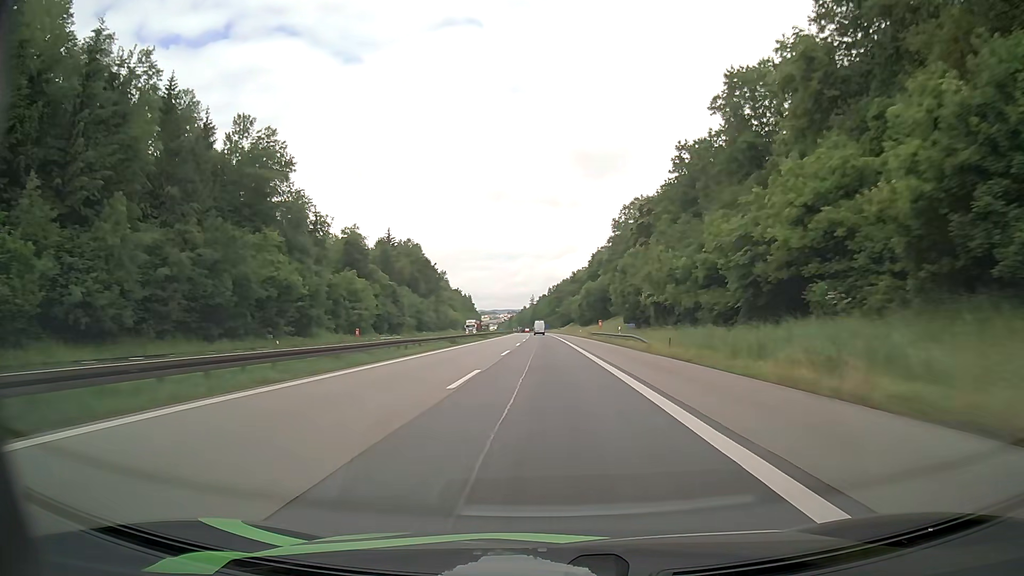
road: motorway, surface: asphalt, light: Day
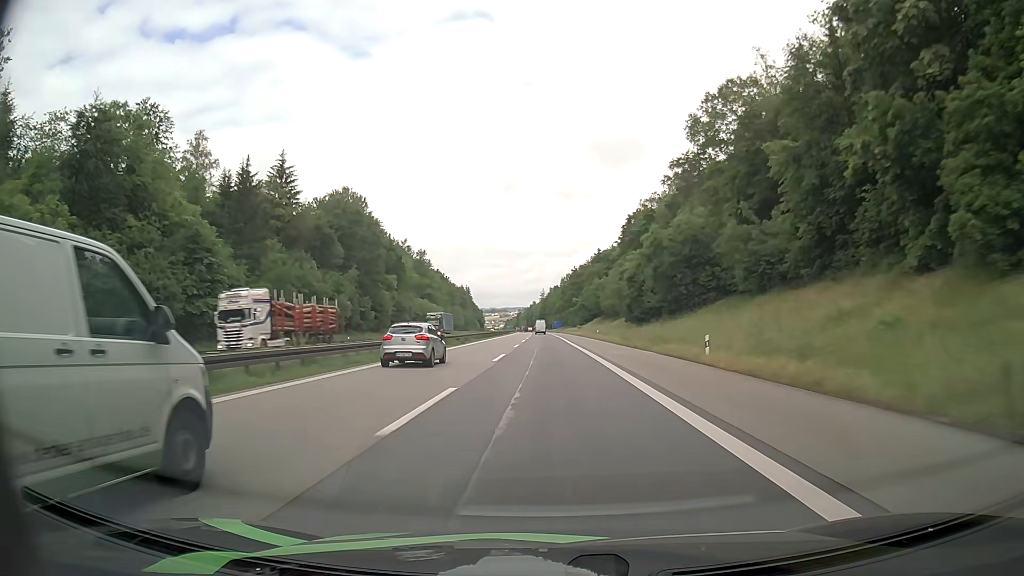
(-0.6, +78.3) m; -1°
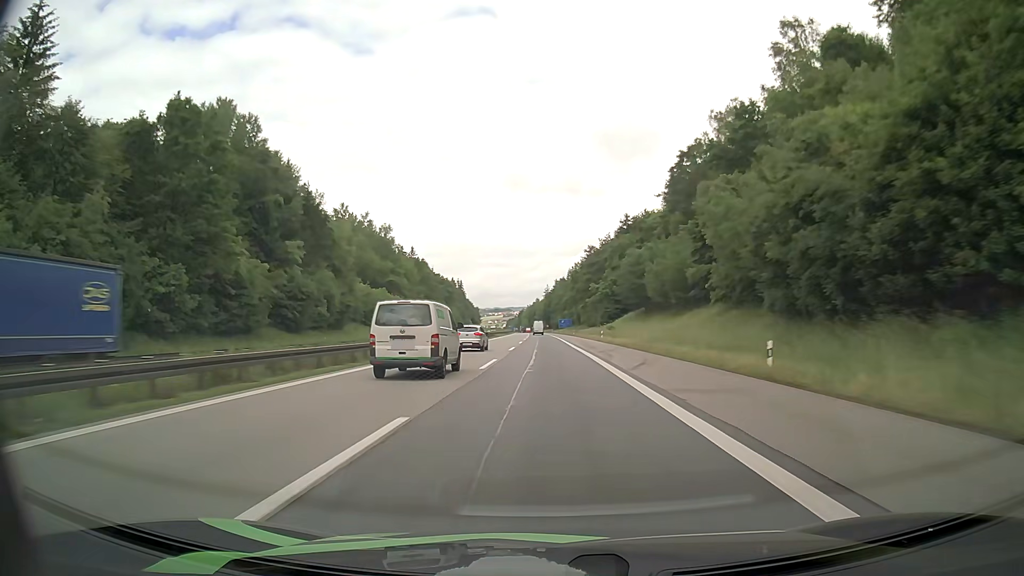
(-0.3, +58.6) m; 0°
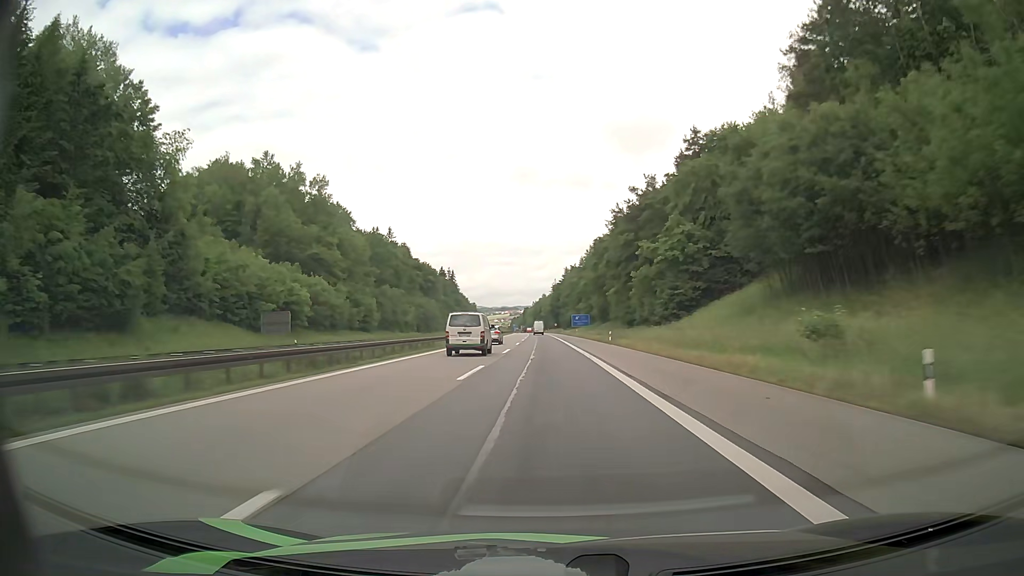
(-0.4, +58.7) m; -1°
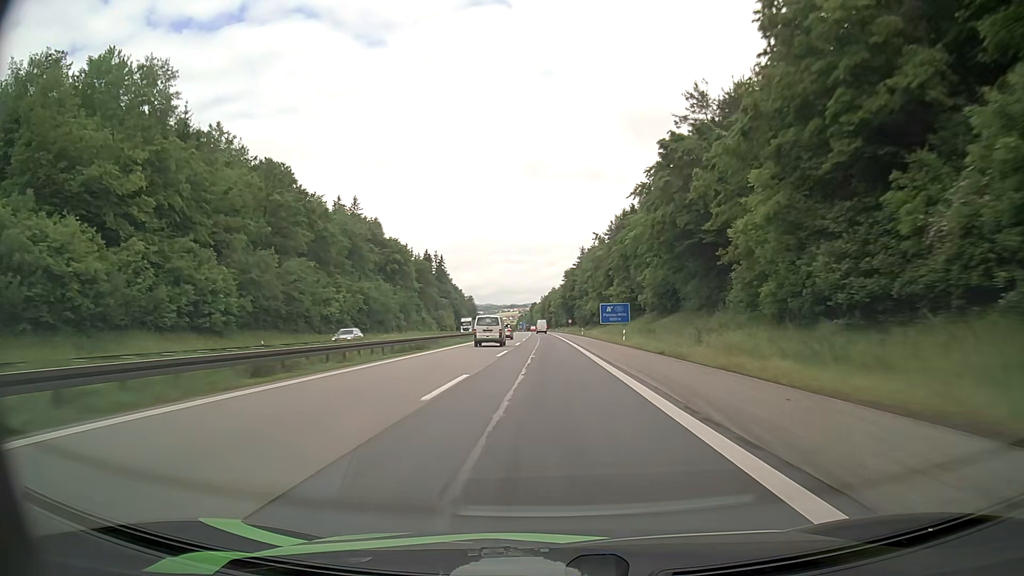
(-0.4, +58.7) m; -1°
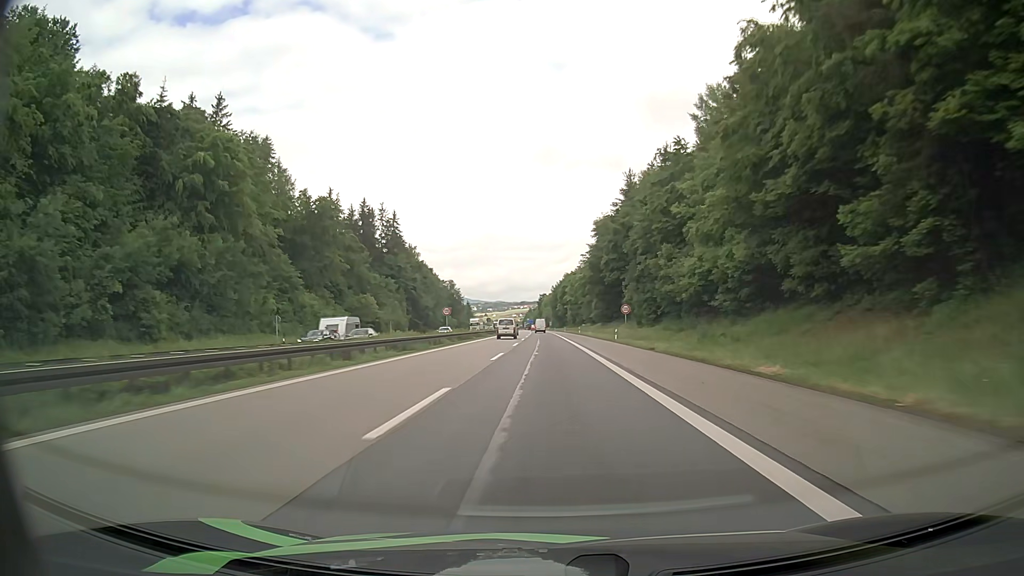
(-0.3, +93.9) m; -1°
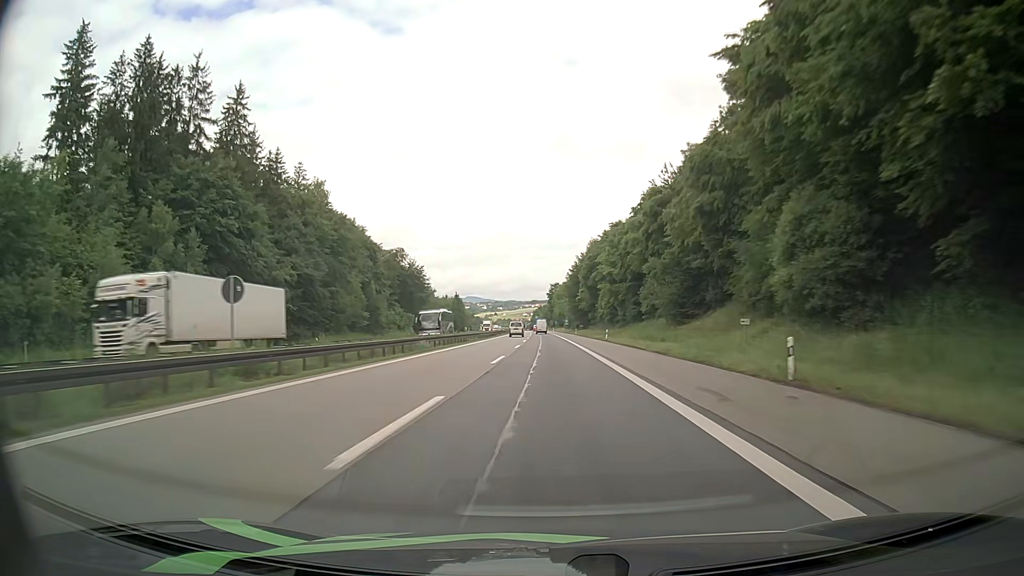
(-0.6, +91.3) m; -1°
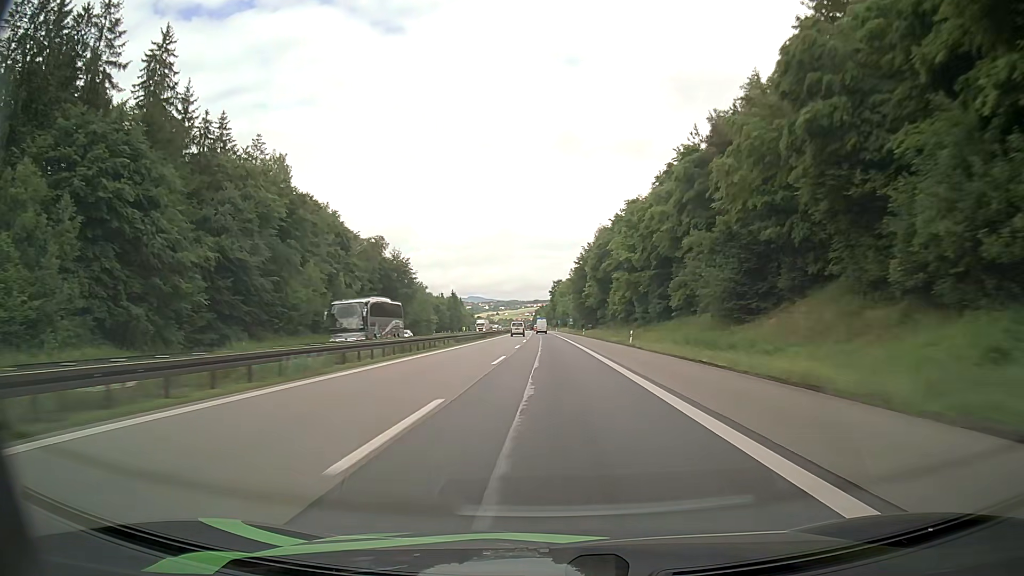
(-0.1, +18.2) m; 0°
